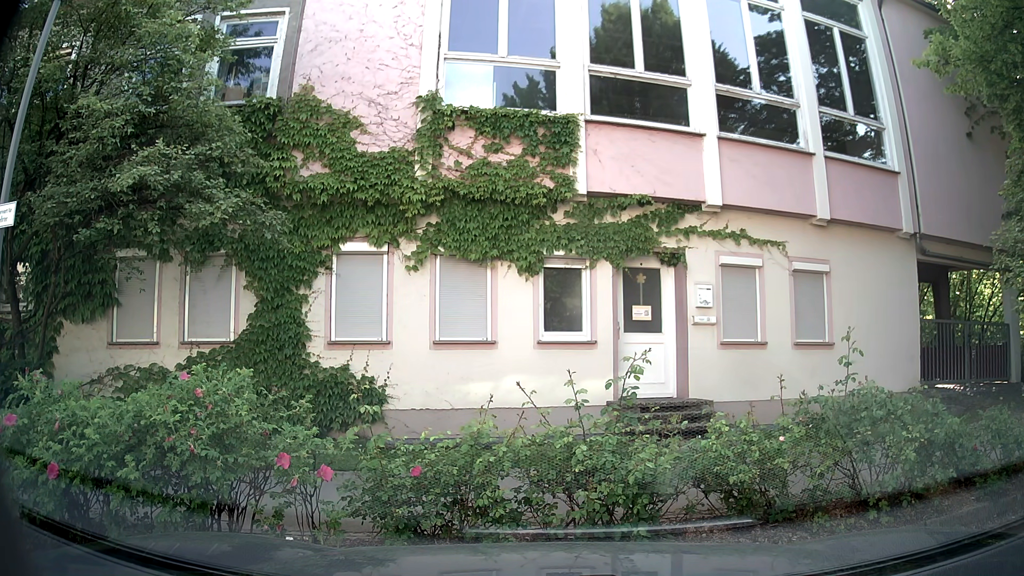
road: residential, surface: asphalt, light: Day
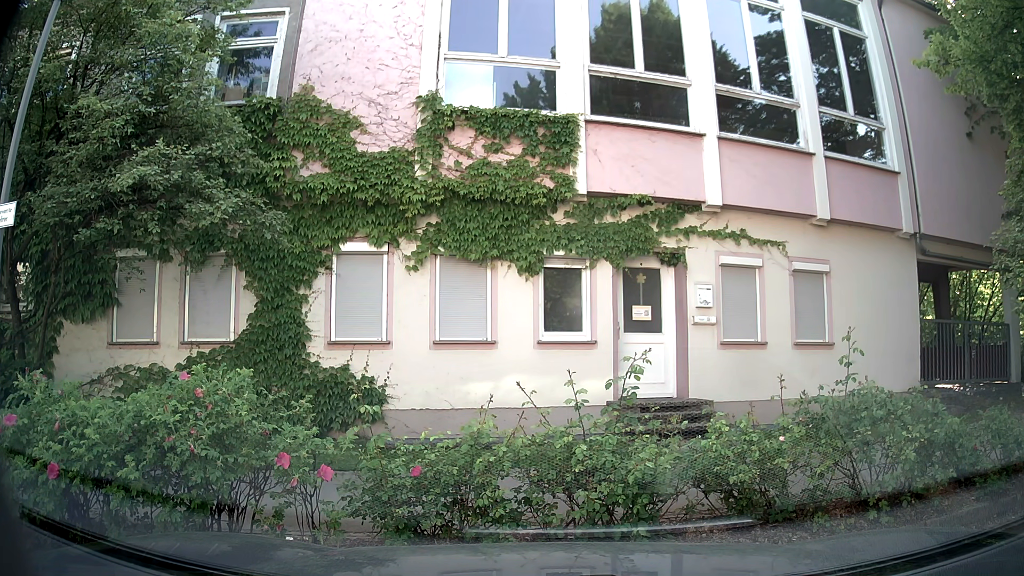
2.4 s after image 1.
(0.0, 0.0) m; 0°
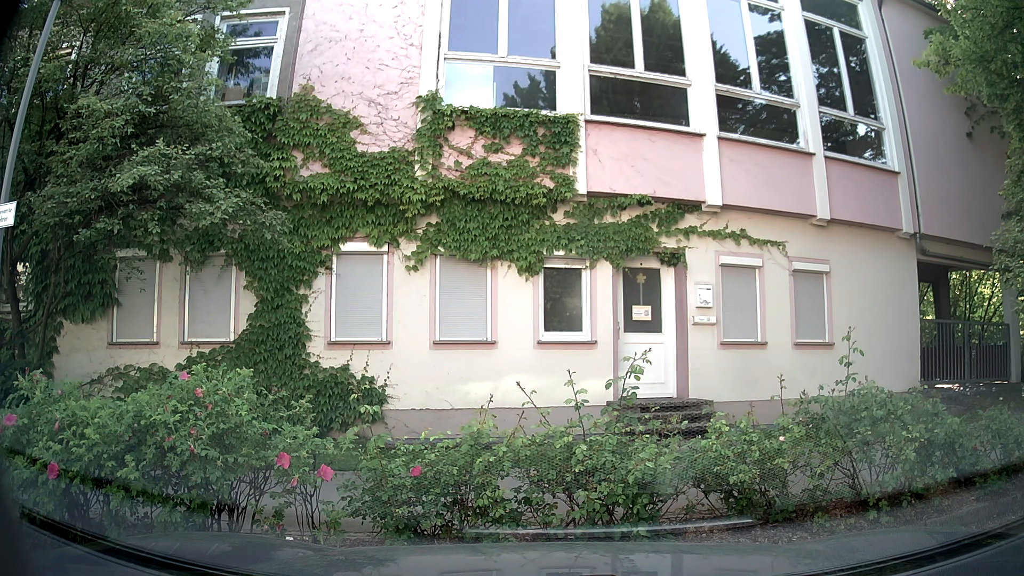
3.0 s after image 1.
(0.0, 0.0) m; 0°
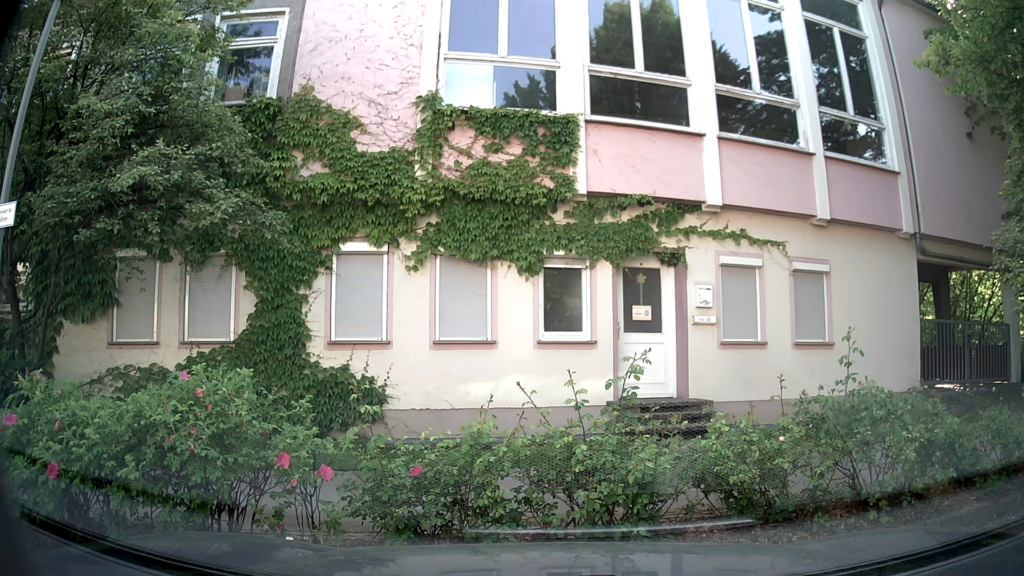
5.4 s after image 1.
(0.0, 0.0) m; 0°
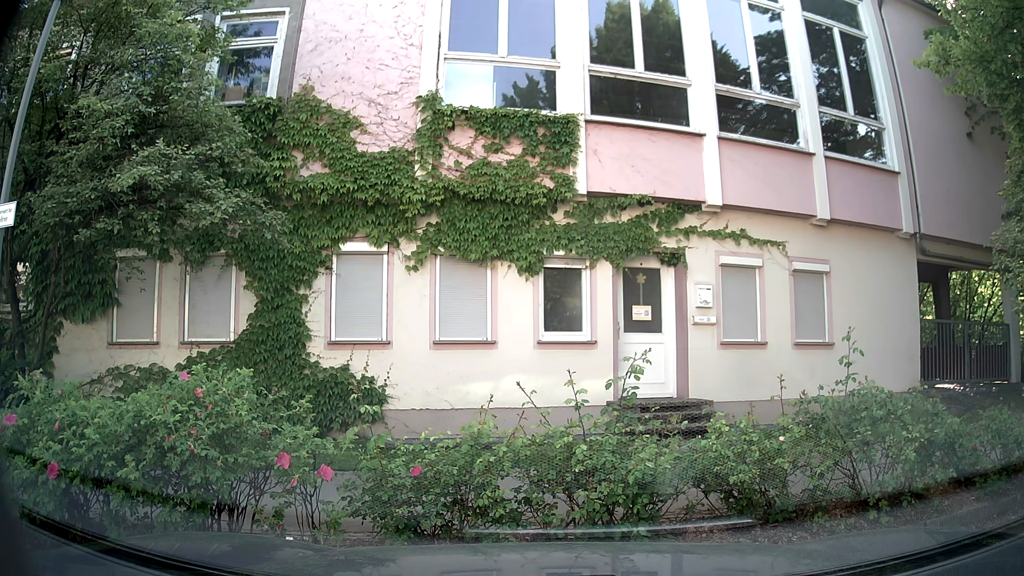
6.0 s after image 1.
(0.0, 0.0) m; 0°
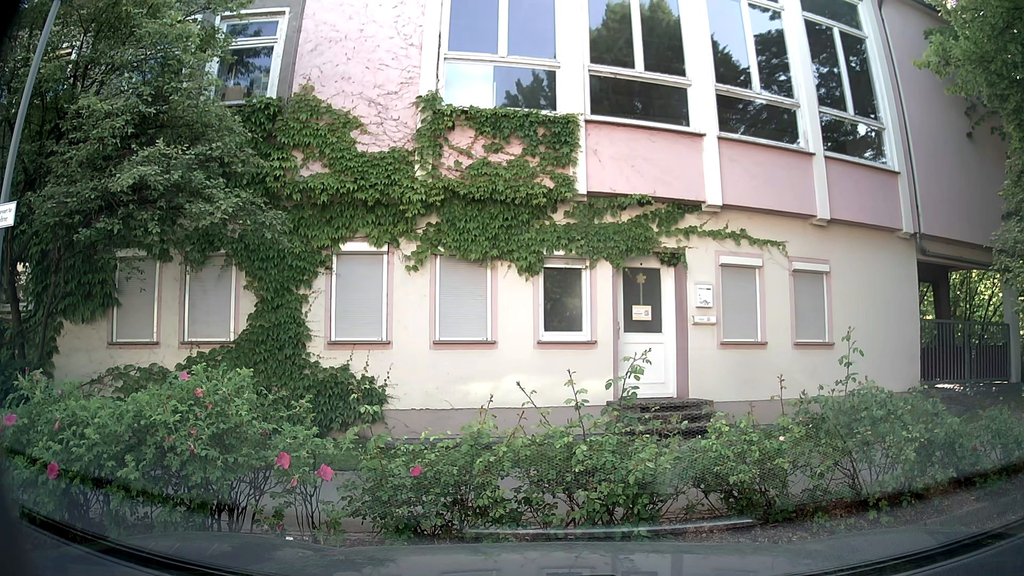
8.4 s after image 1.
(0.0, 0.0) m; 0°
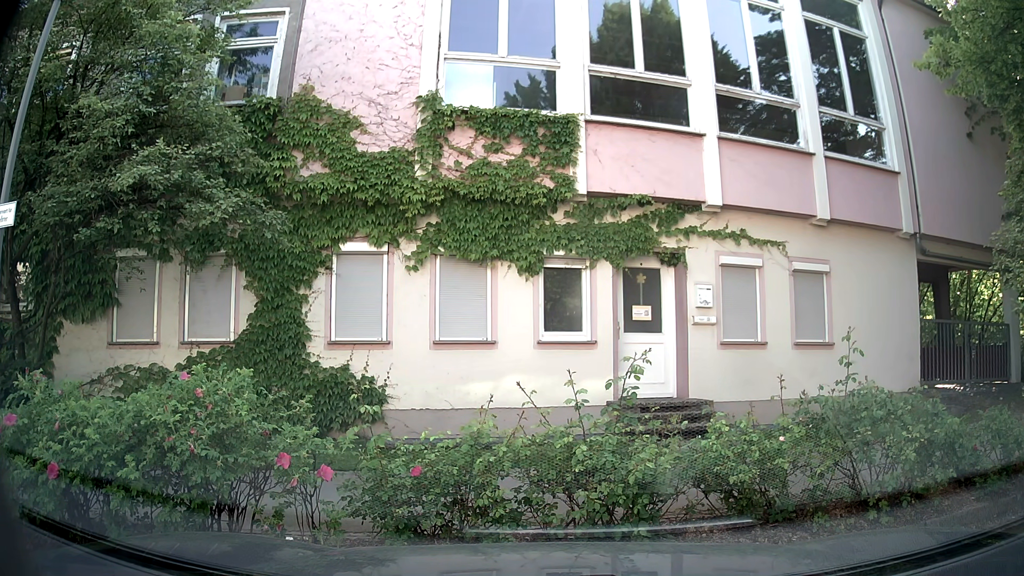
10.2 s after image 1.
(0.0, 0.0) m; 0°
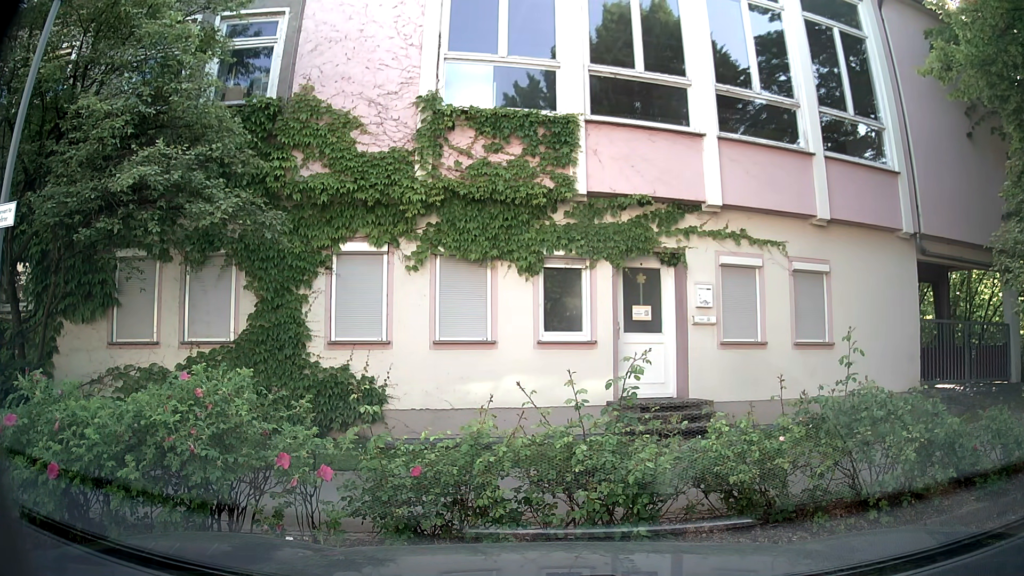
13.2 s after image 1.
(0.0, 0.0) m; 0°
